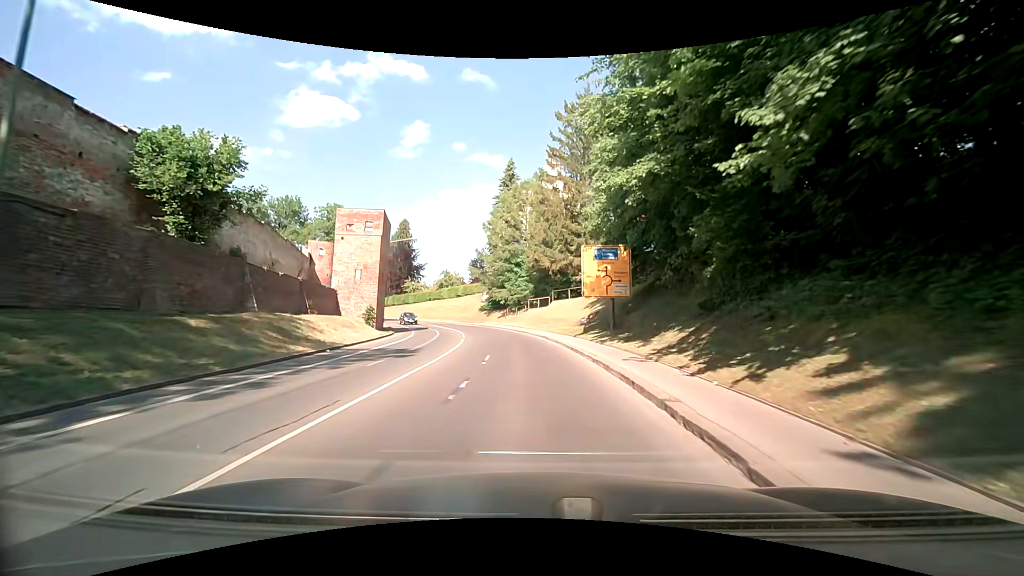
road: secondary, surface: asphalt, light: Day
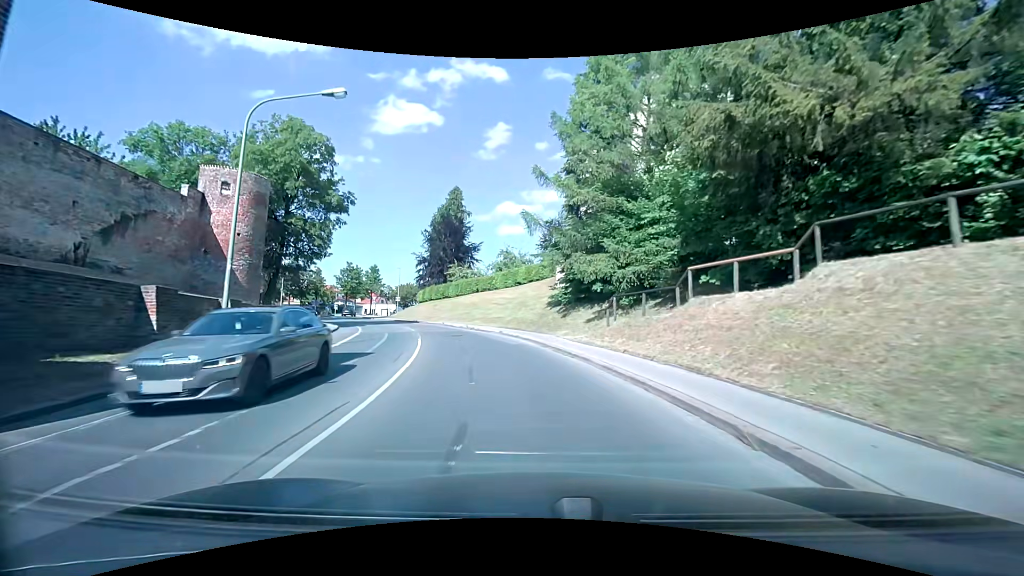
(-2.5, +34.5) m; -9°
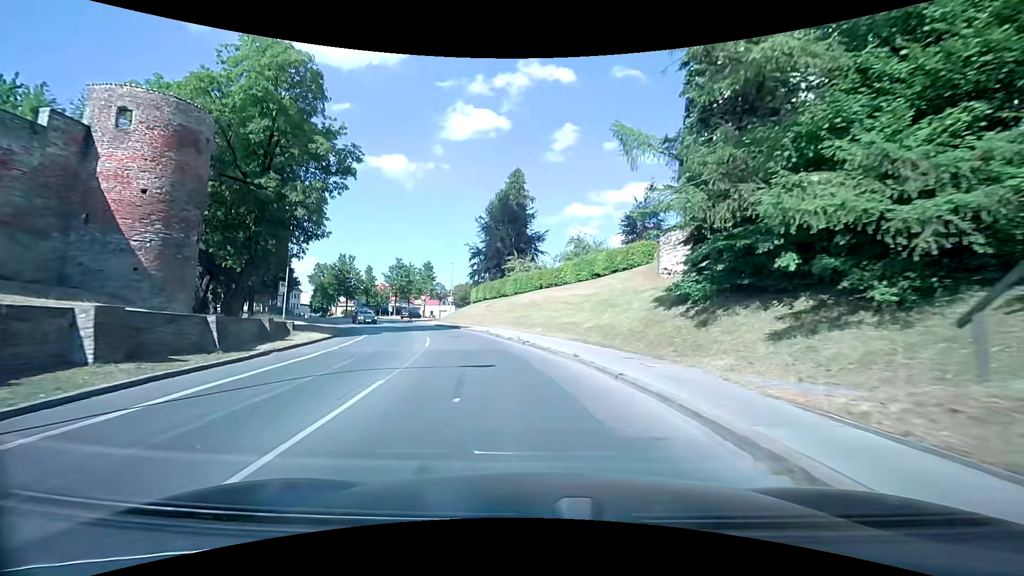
(-1.0, +14.1) m; -8°
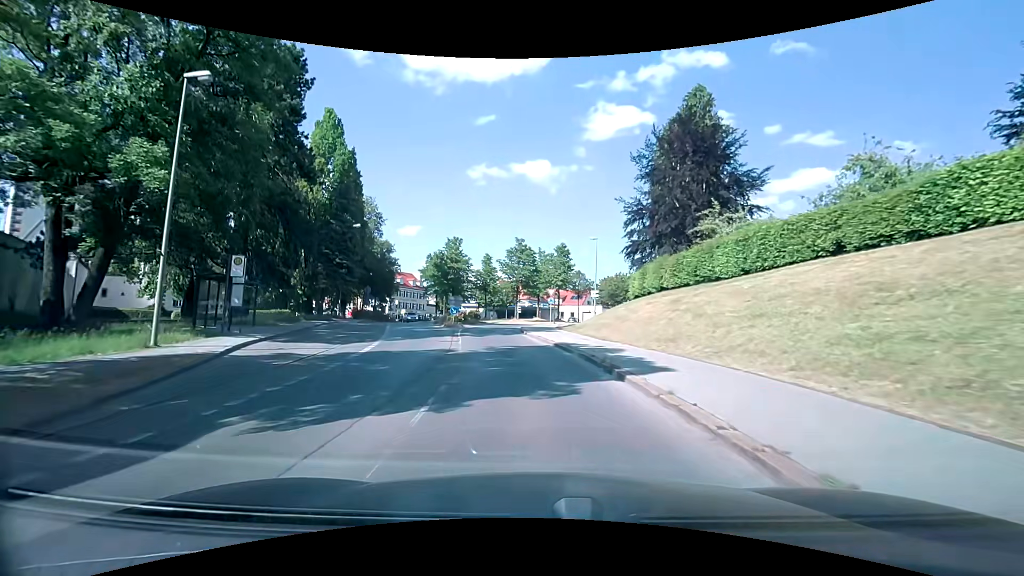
(-3.8, +26.8) m; -17°
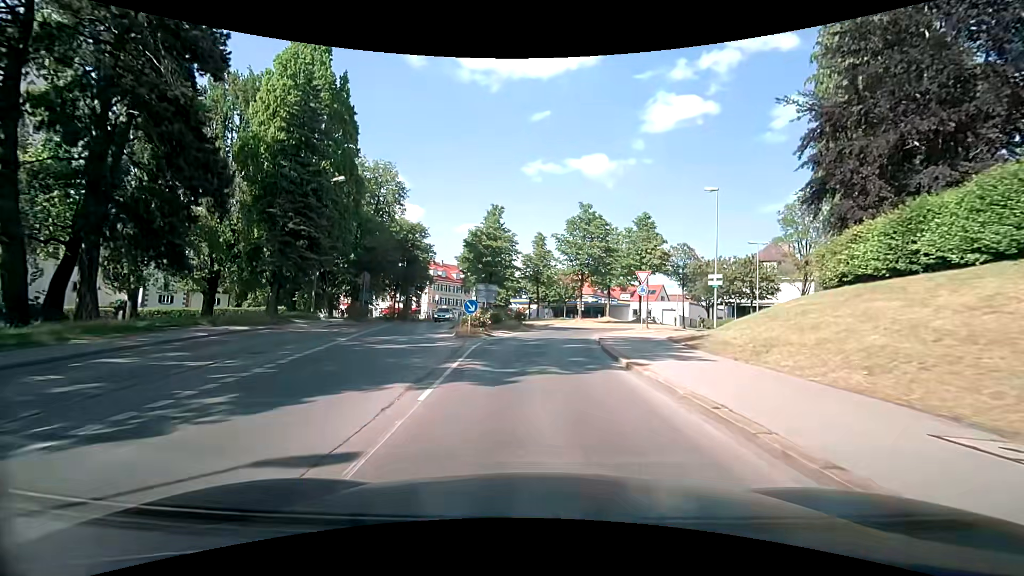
(-1.1, +18.0) m; -6°
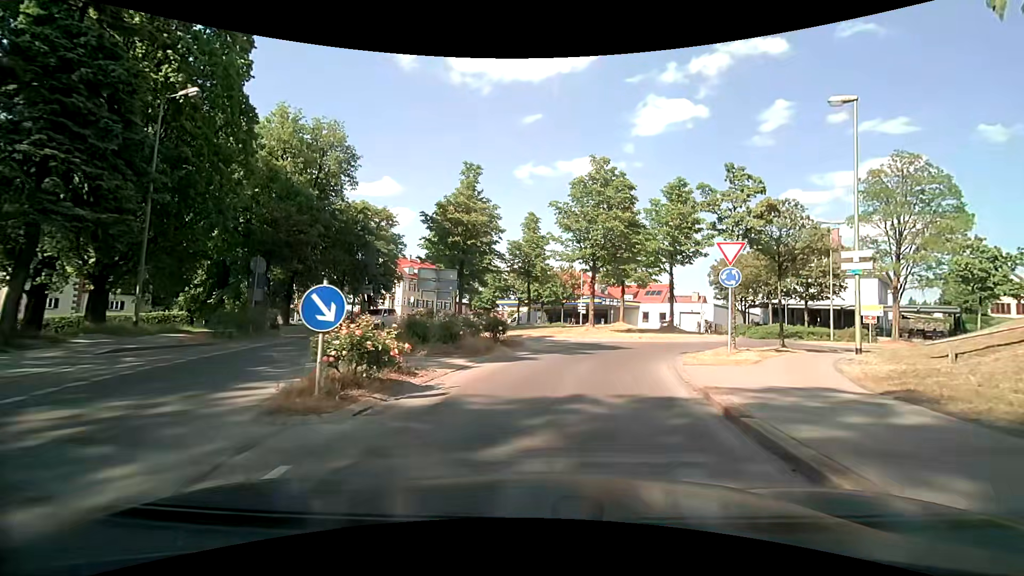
(-0.1, +13.3) m; 0°
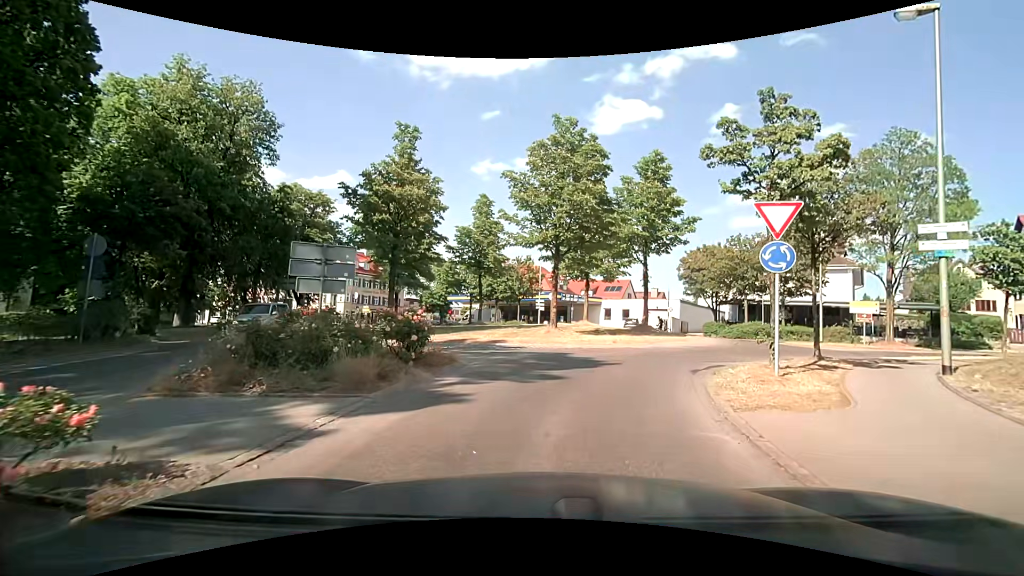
(+0.3, +5.7) m; +4°
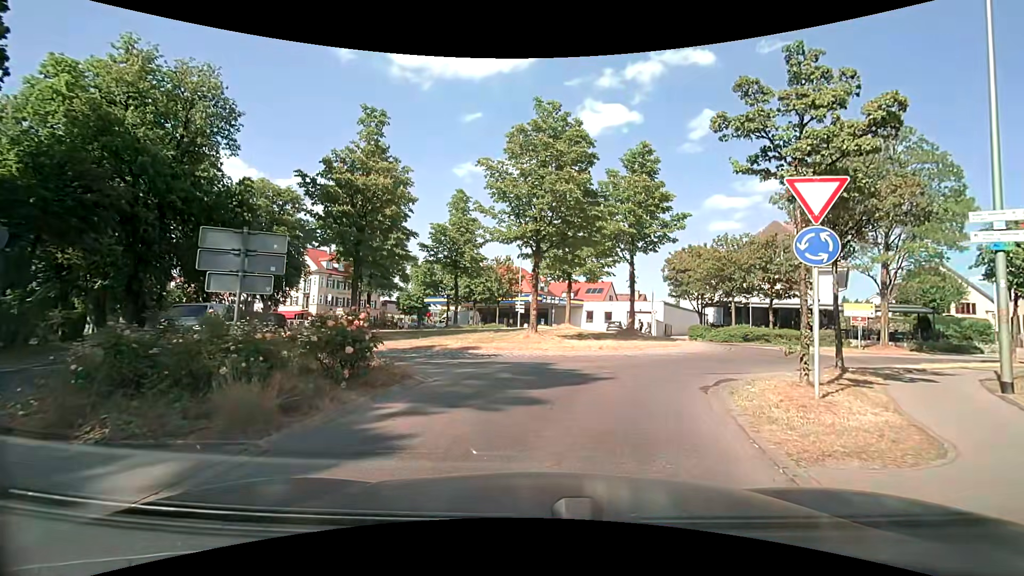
(+0.1, +2.1) m; +4°
